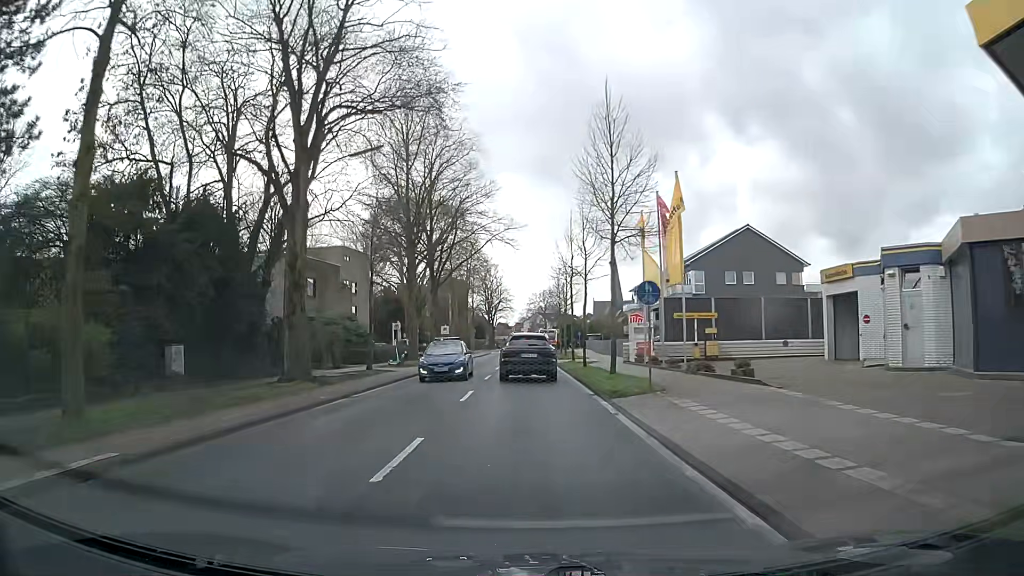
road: secondary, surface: asphalt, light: Day
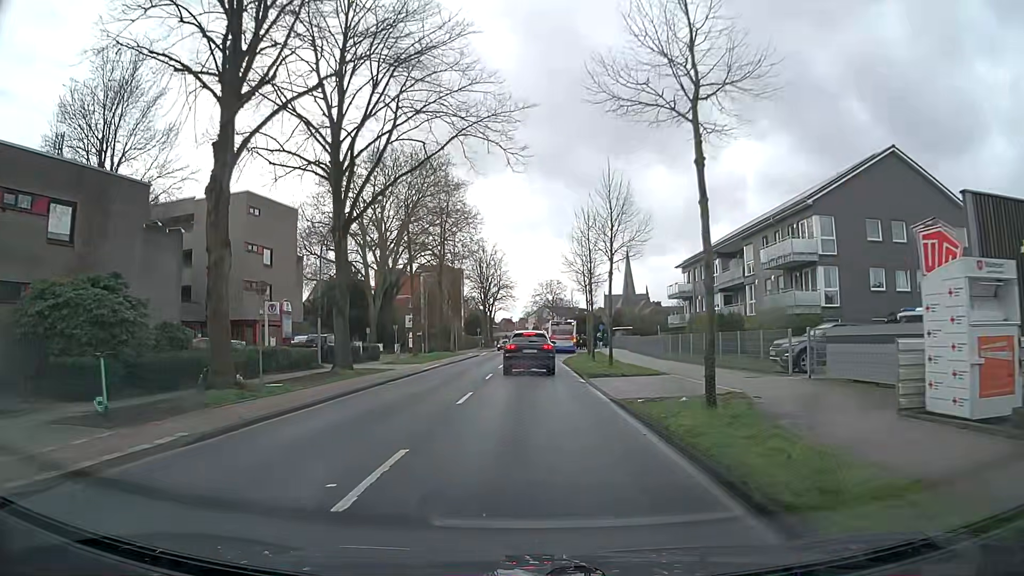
(0.0, +28.8) m; -1°
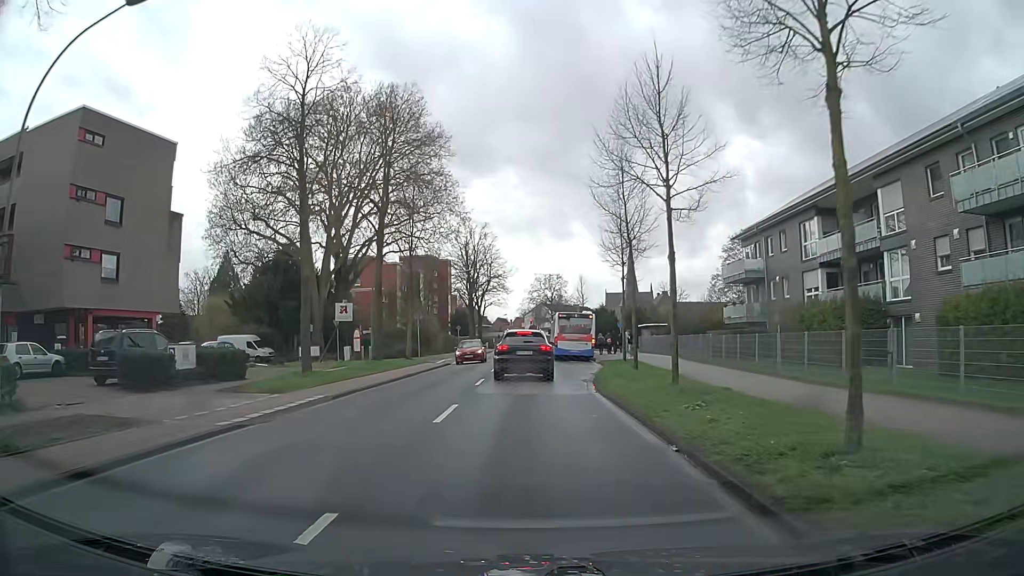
(+0.3, +21.2) m; +1°
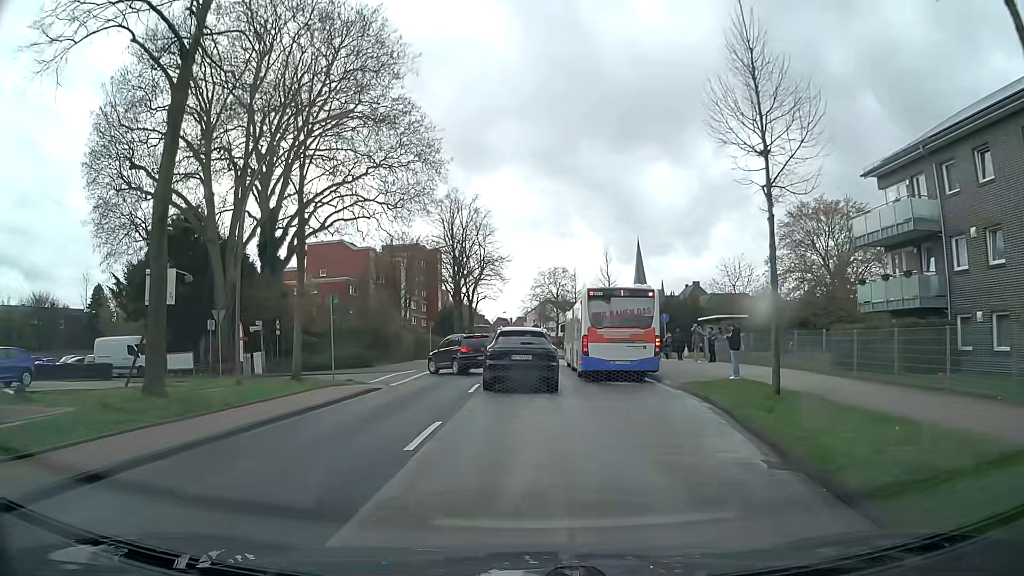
(-0.1, +20.7) m; 0°
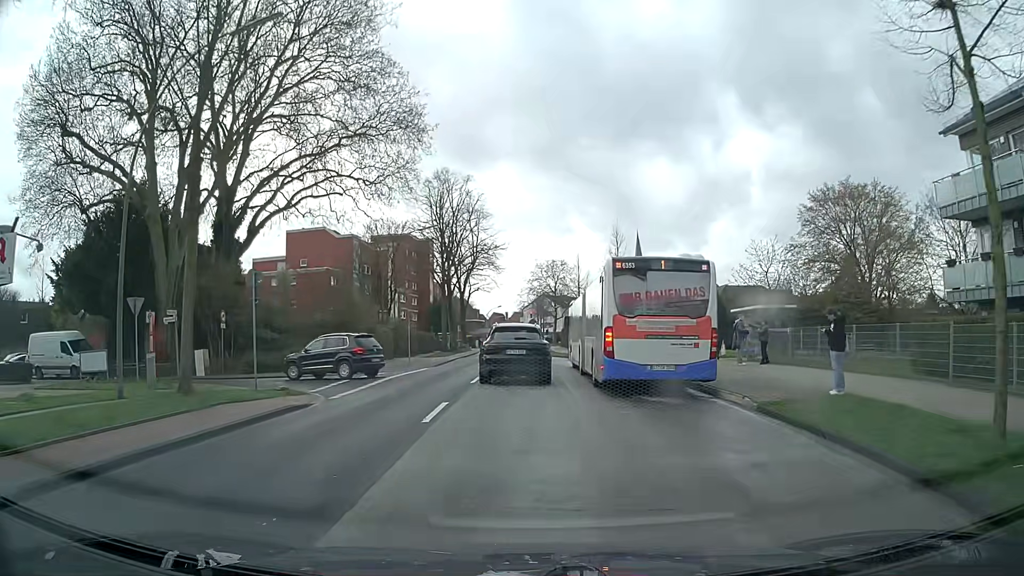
(0.0, +7.2) m; -1°
